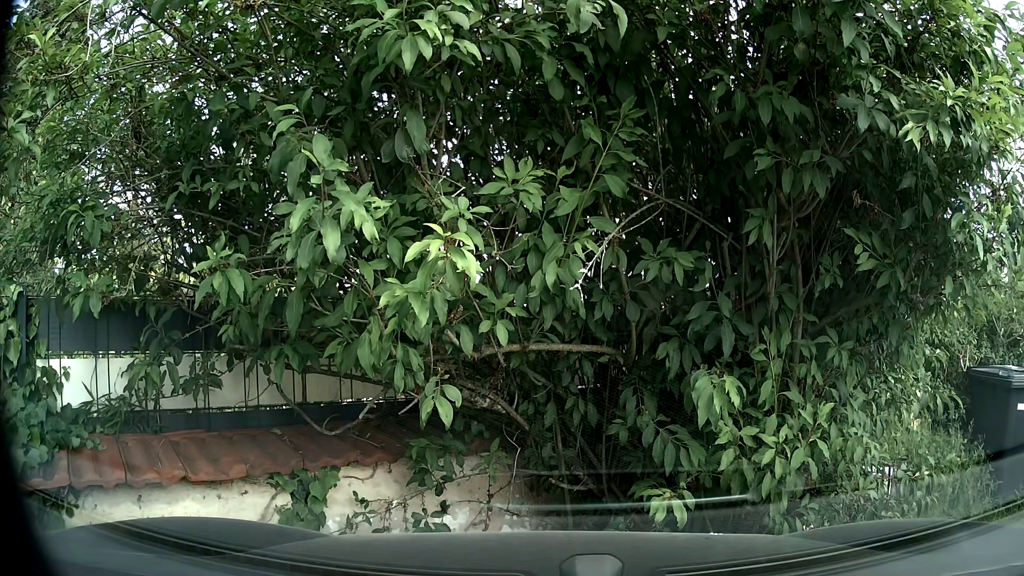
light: Day
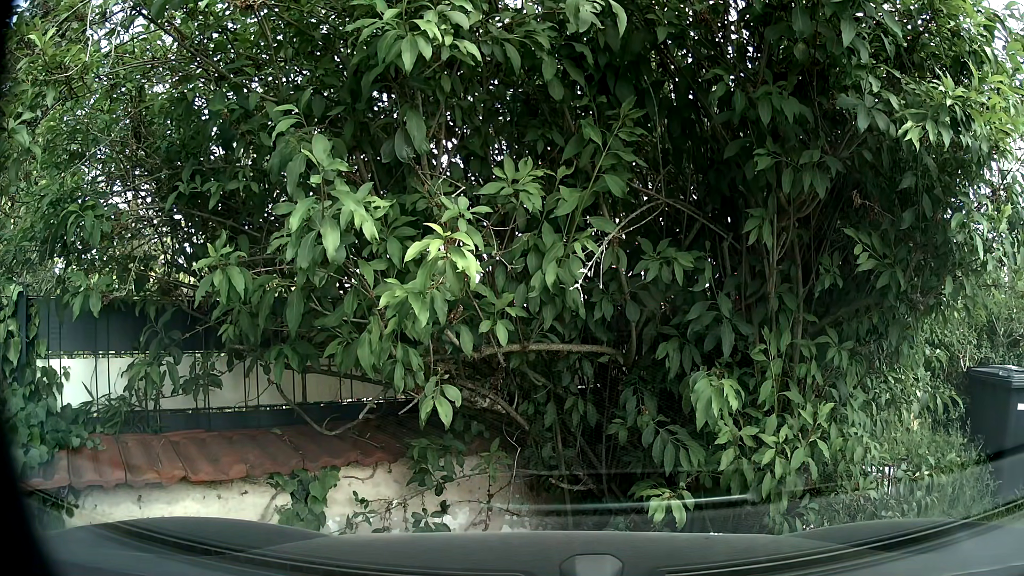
(0.0, 0.0) m; 0°
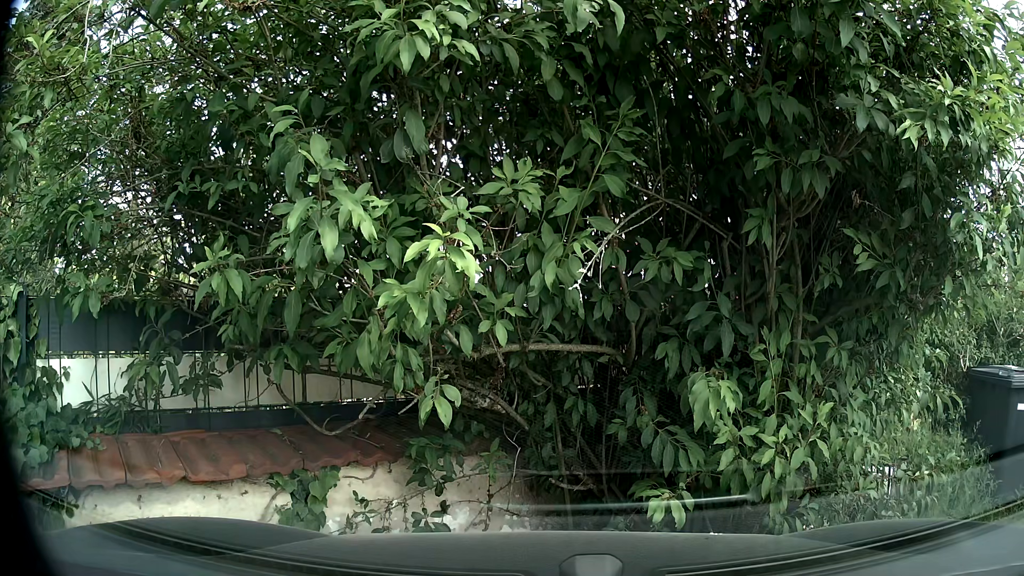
(0.0, 0.0) m; 0°
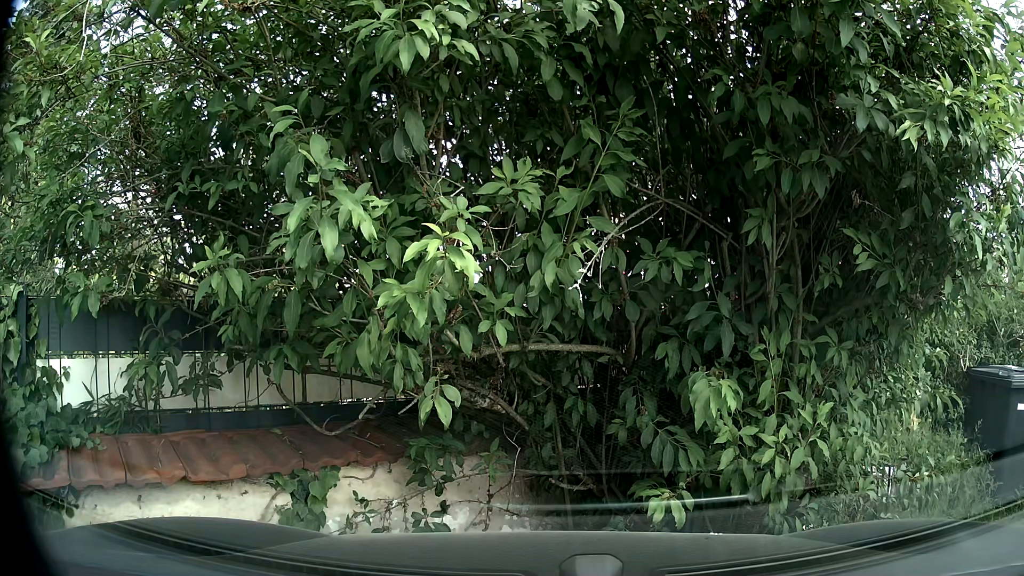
(0.0, 0.0) m; 0°
